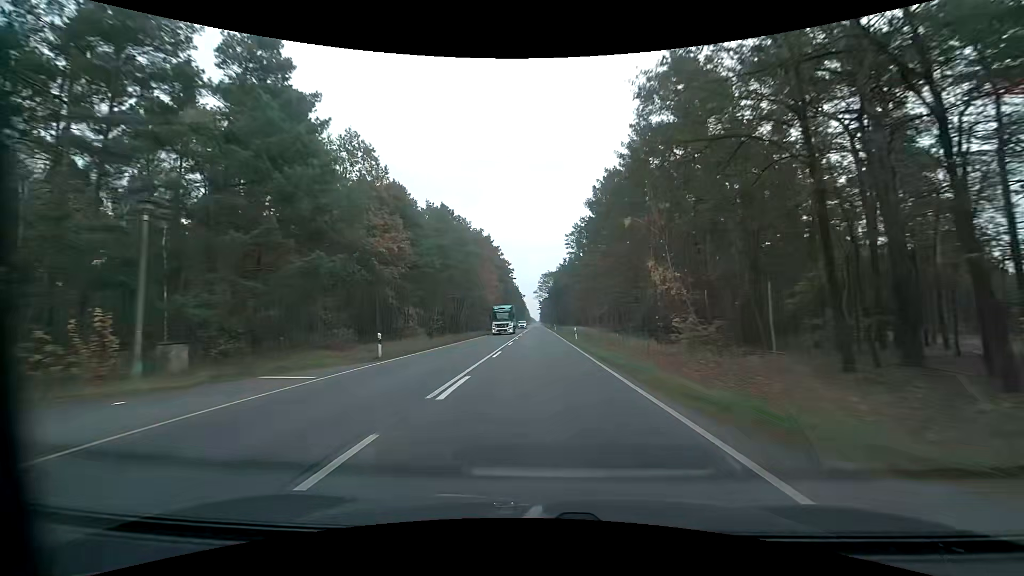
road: primary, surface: asphalt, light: Day
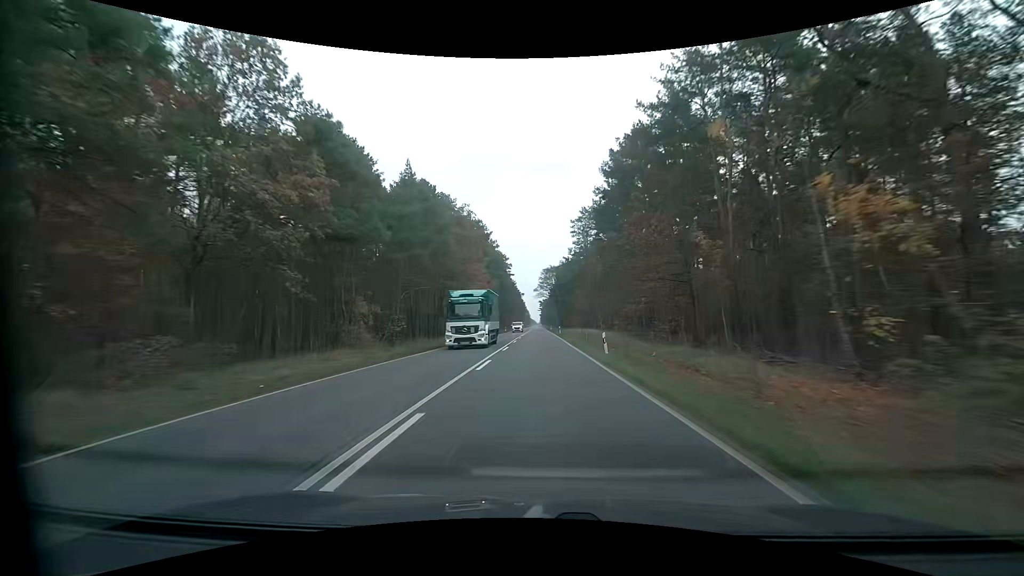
(0.0, +15.9) m; 0°
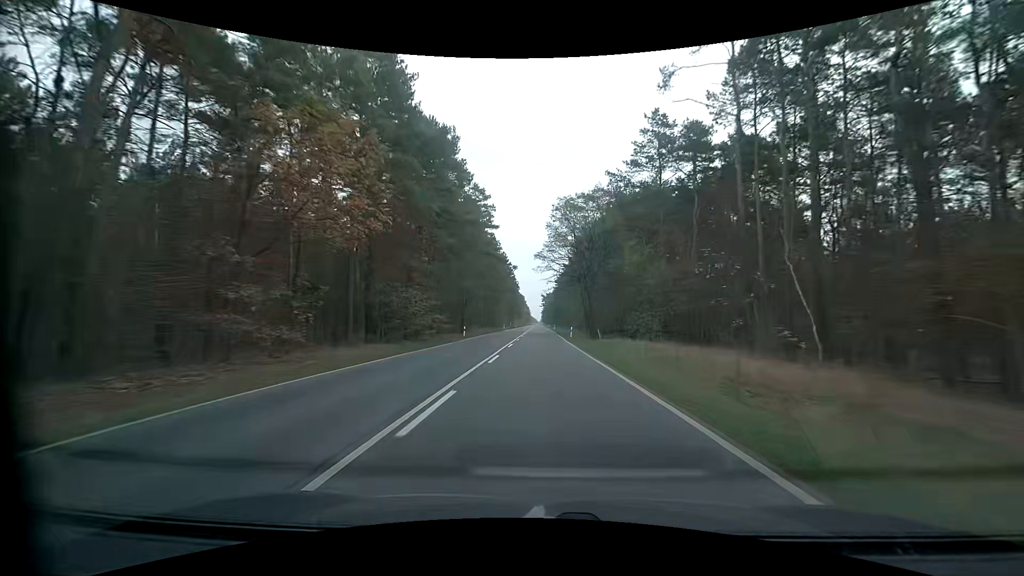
(0.0, +63.4) m; 0°
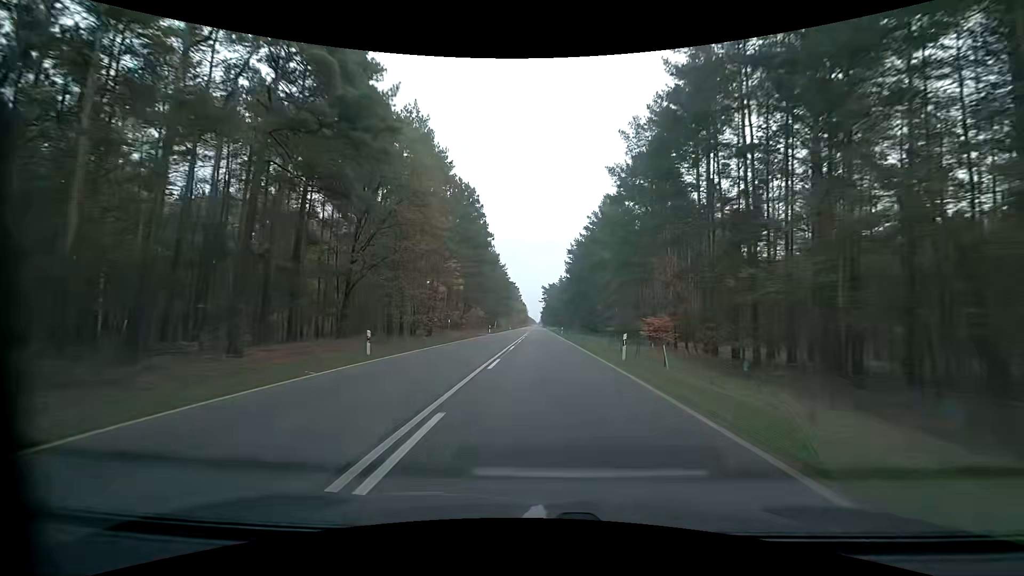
(+0.1, +78.8) m; 0°
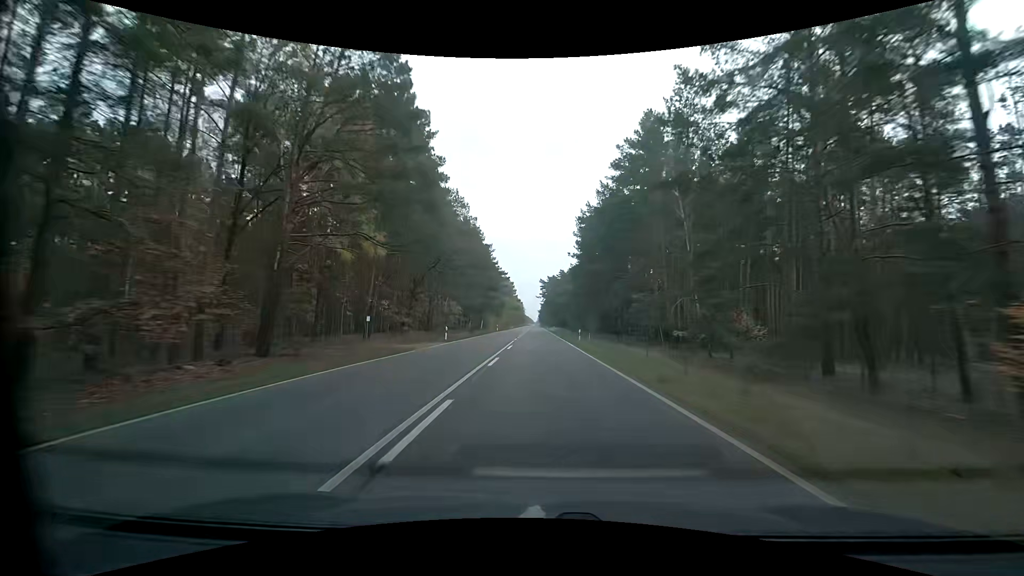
(+0.3, +31.4) m; +1°
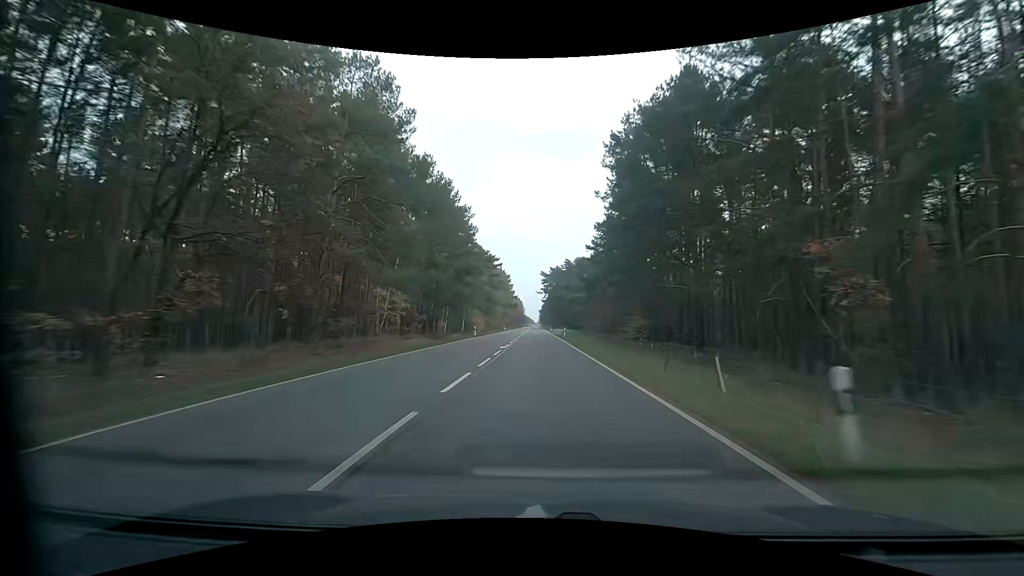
(-0.2, +31.4) m; -1°
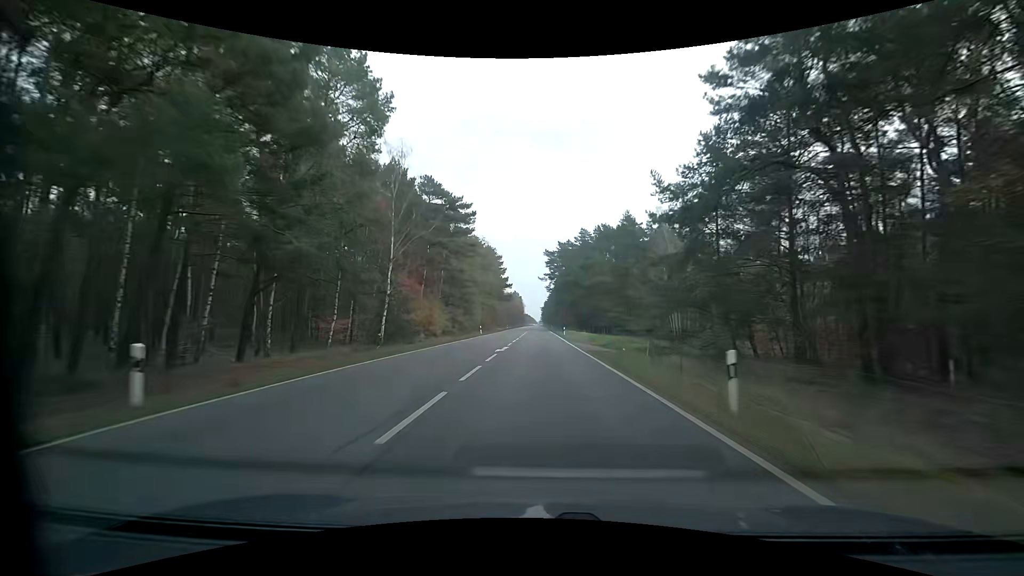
(-0.1, +47.1) m; 0°
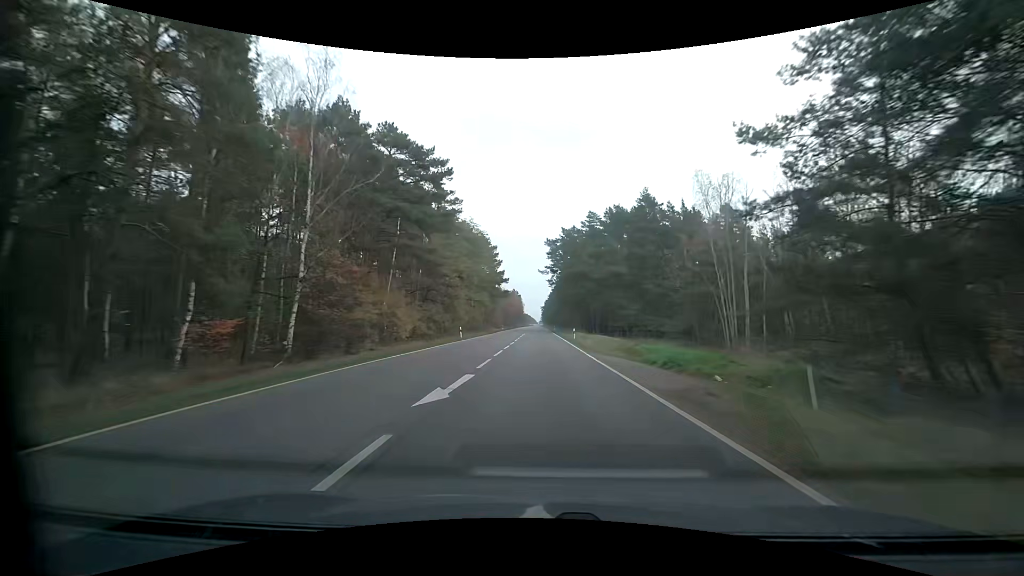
(0.0, +15.7) m; 0°
(0, +10) (0, +20) (0, +30) (0, +40) (0, +50) (0, +60) (0, +70) (0, +80) (0, +90) (0, +100) m
